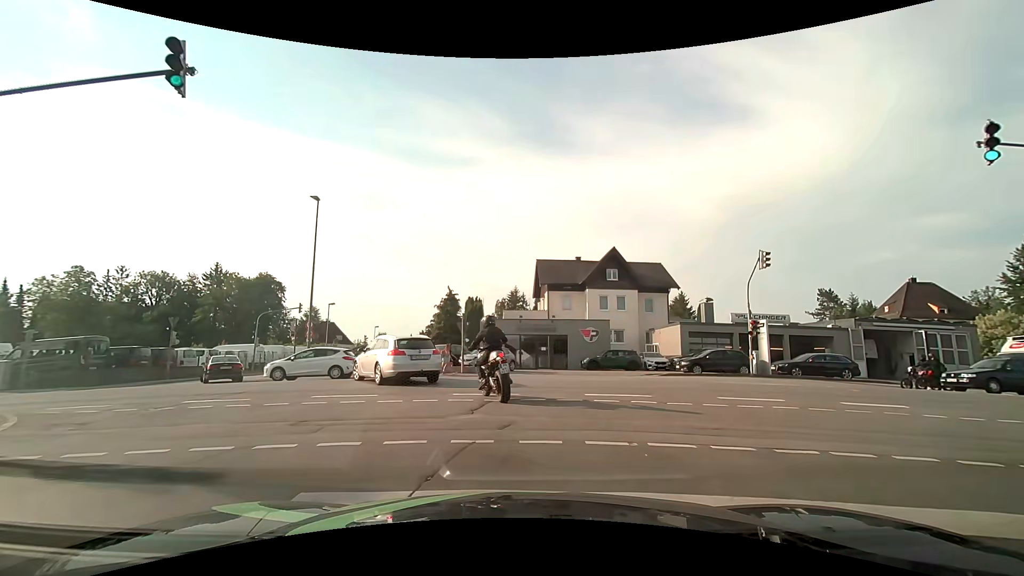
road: residential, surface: asphalt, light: Day
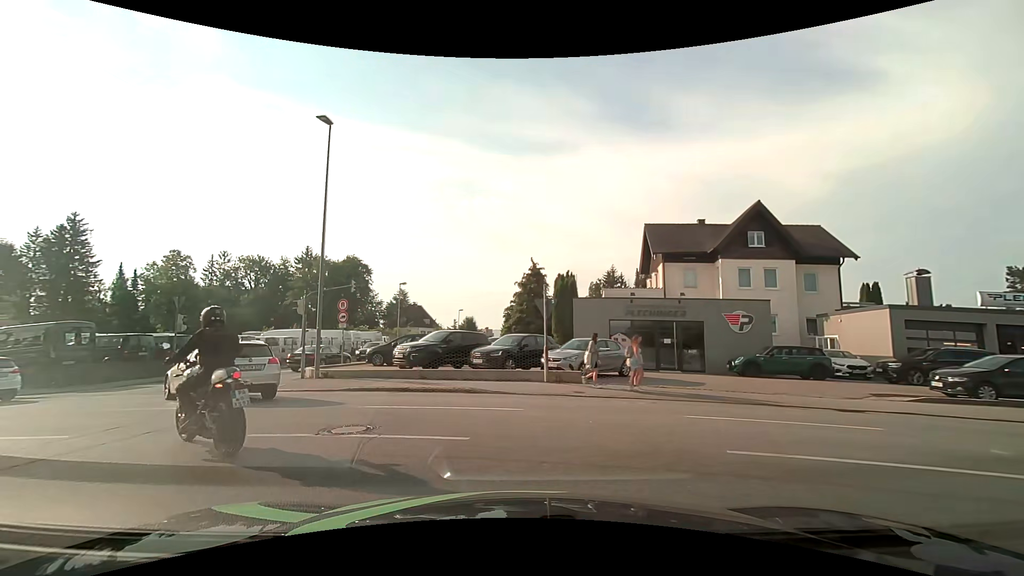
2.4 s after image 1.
(-0.5, +10.8) m; -9°
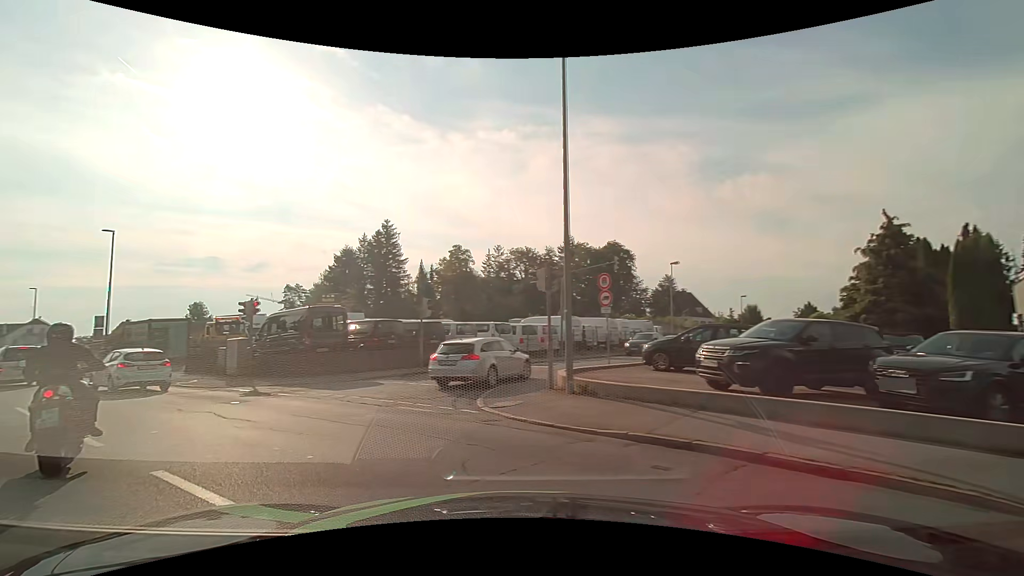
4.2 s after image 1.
(-1.9, +8.3) m; -30°
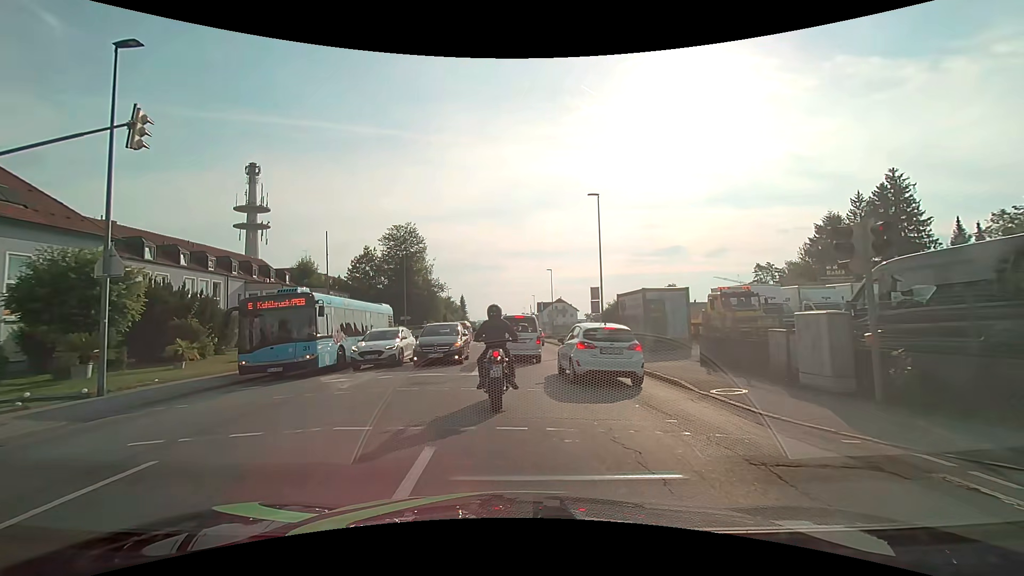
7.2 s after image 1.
(-6.9, +10.9) m; -51°
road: tertiary
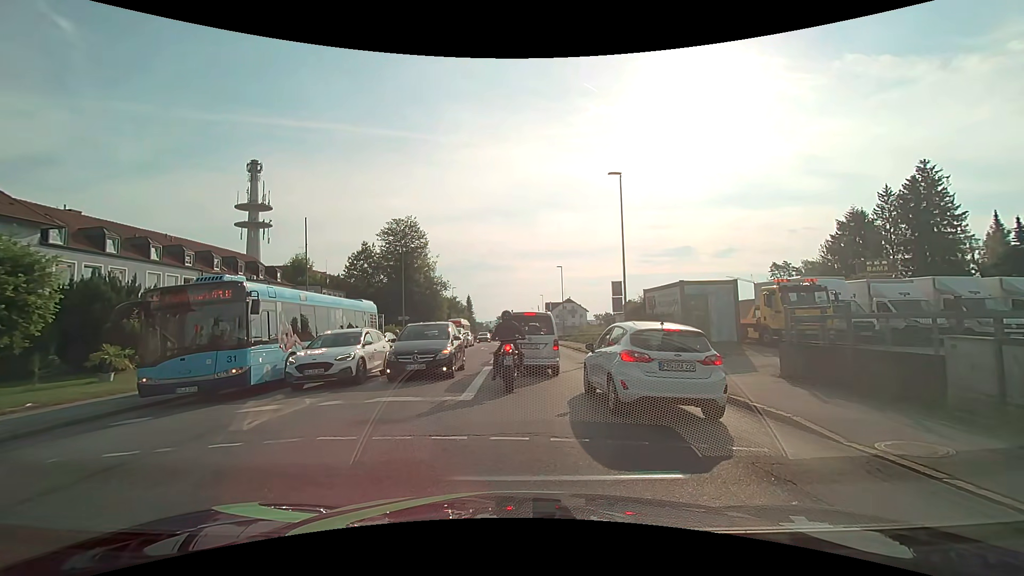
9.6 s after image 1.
(0.0, +4.3) m; 0°
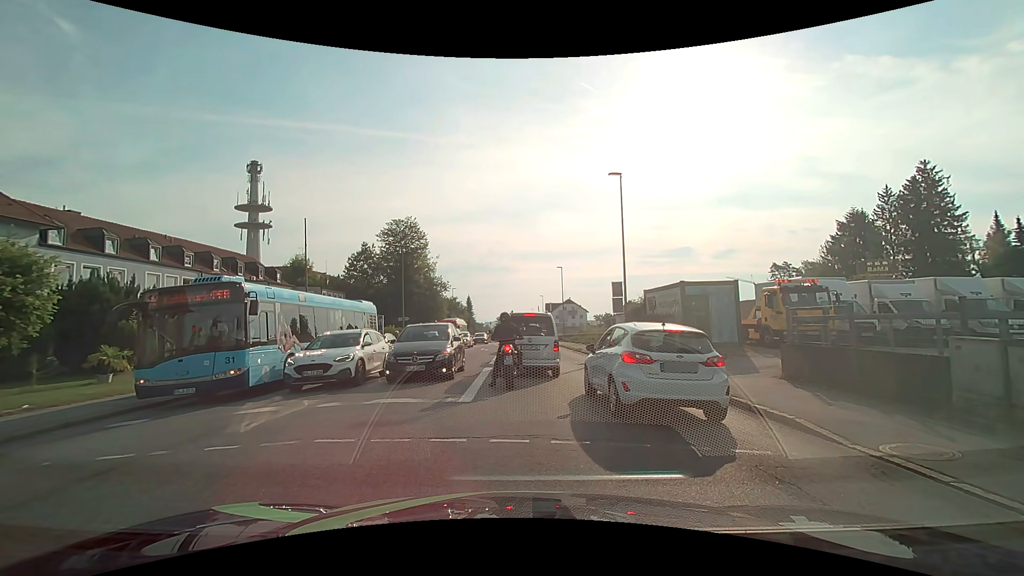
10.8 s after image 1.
(0.0, +0.1) m; 0°
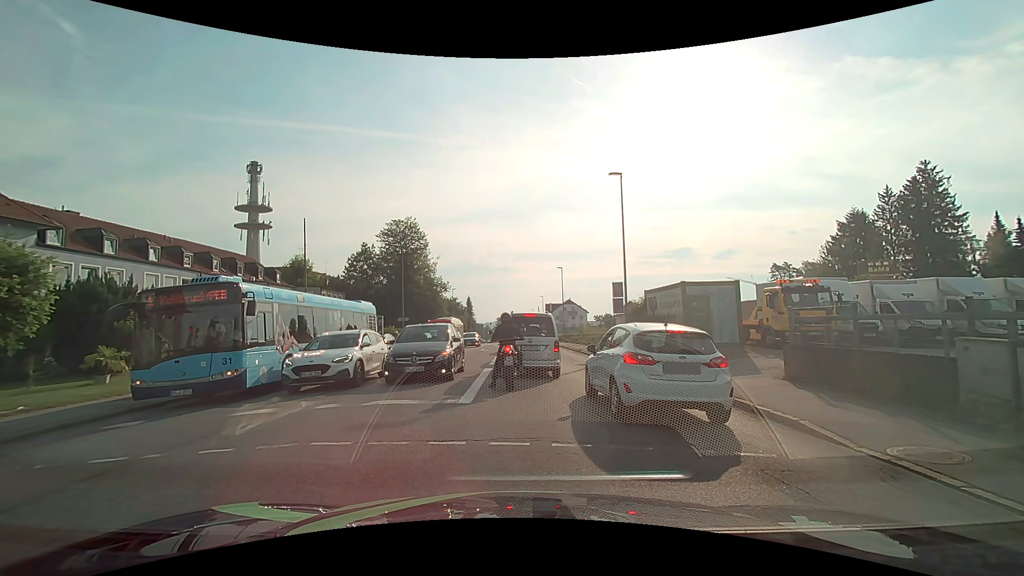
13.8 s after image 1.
(0.0, +0.1) m; 0°
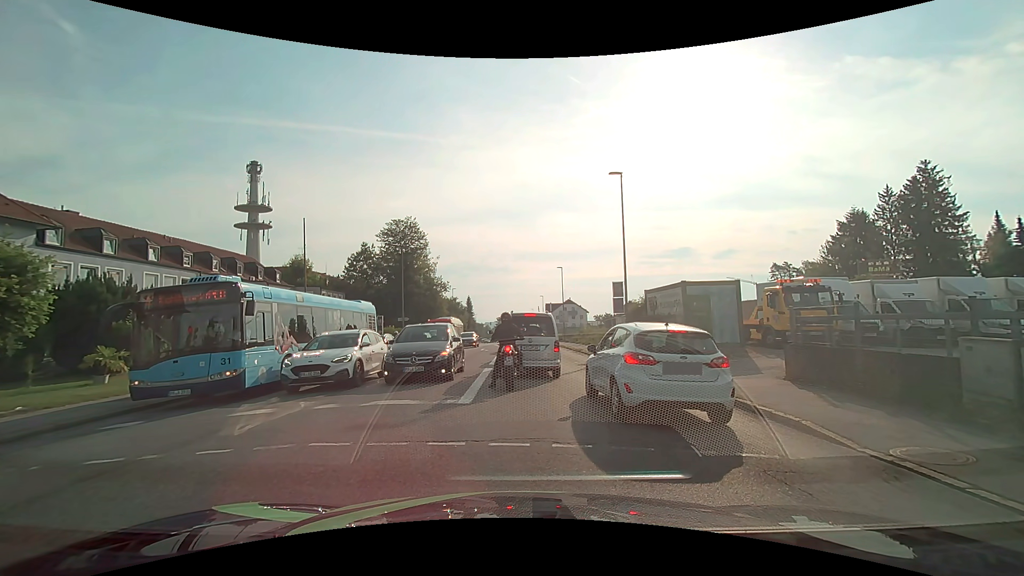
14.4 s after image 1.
(0.0, +0.1) m; 0°
(0, +10) (0, +20) (0, +30) (-1, +40) (-1, +50) (-2, +60) (-1, +70) (-1, +80) (-2, +90) (-2, +100) m
